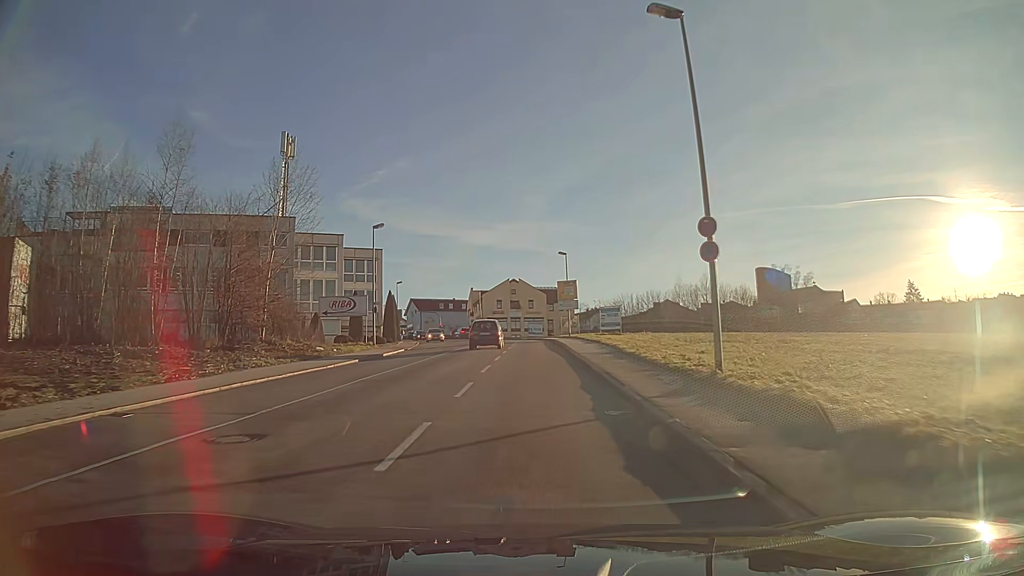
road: tertiary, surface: asphalt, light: Day
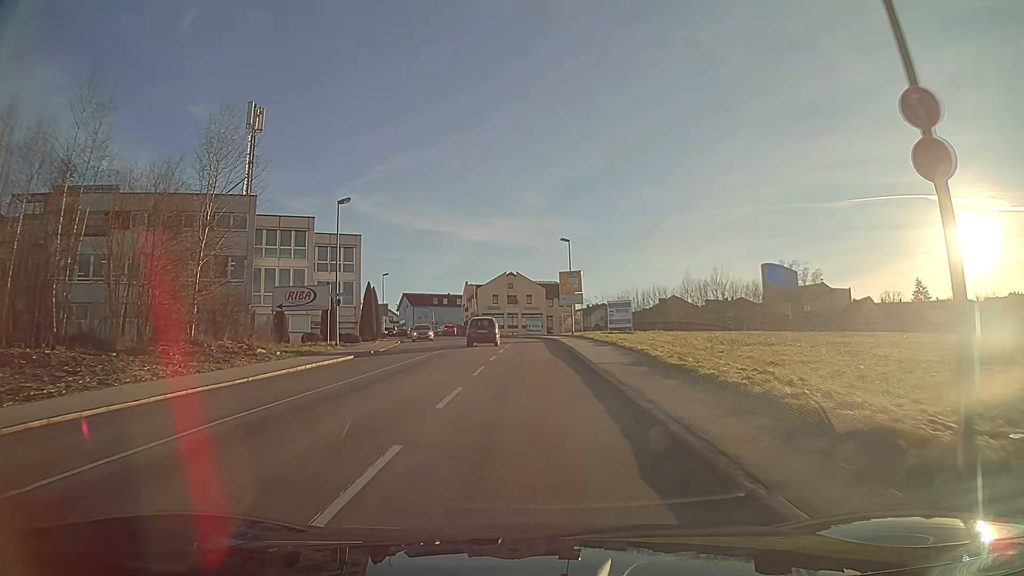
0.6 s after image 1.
(0.0, +8.0) m; 0°
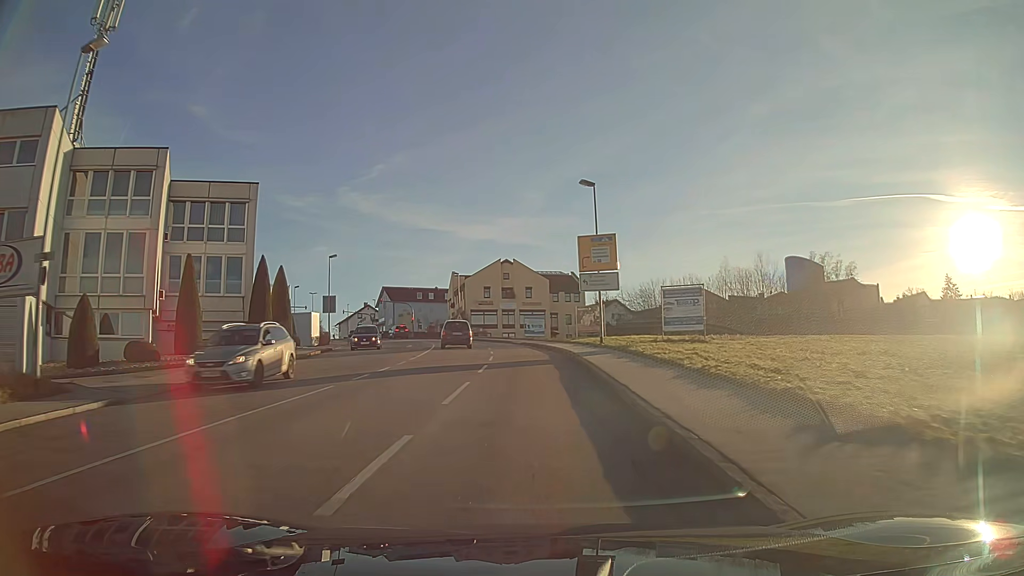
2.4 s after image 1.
(0.0, +23.5) m; 0°
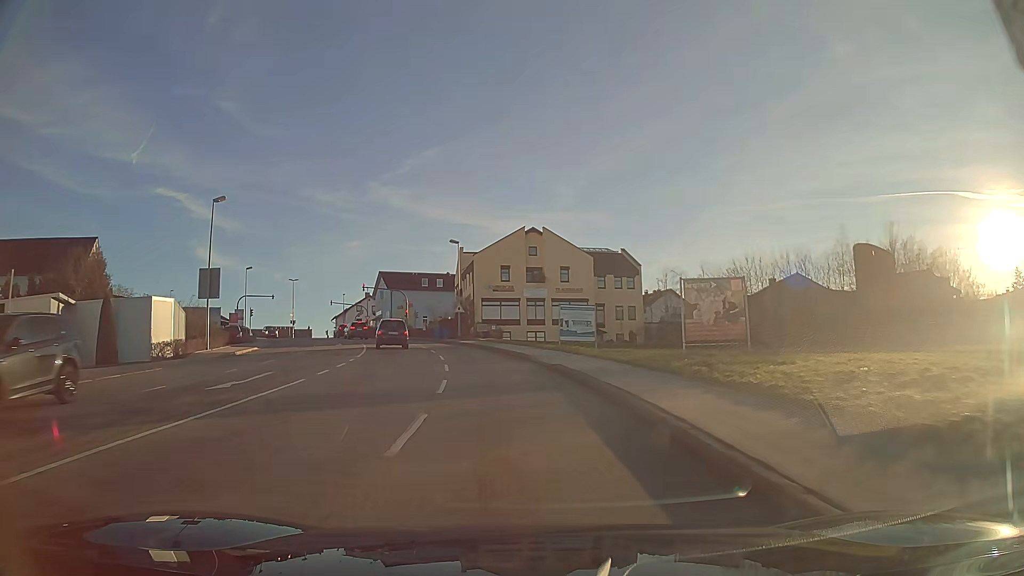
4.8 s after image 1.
(-0.7, +29.4) m; -3°
(0, +10) (-1, +20) (-3, +30) (-5, +40) (-8, +49) (-11, +59) (-15, +68) (-19, +77) (-23, +86) (-27, +95) m
